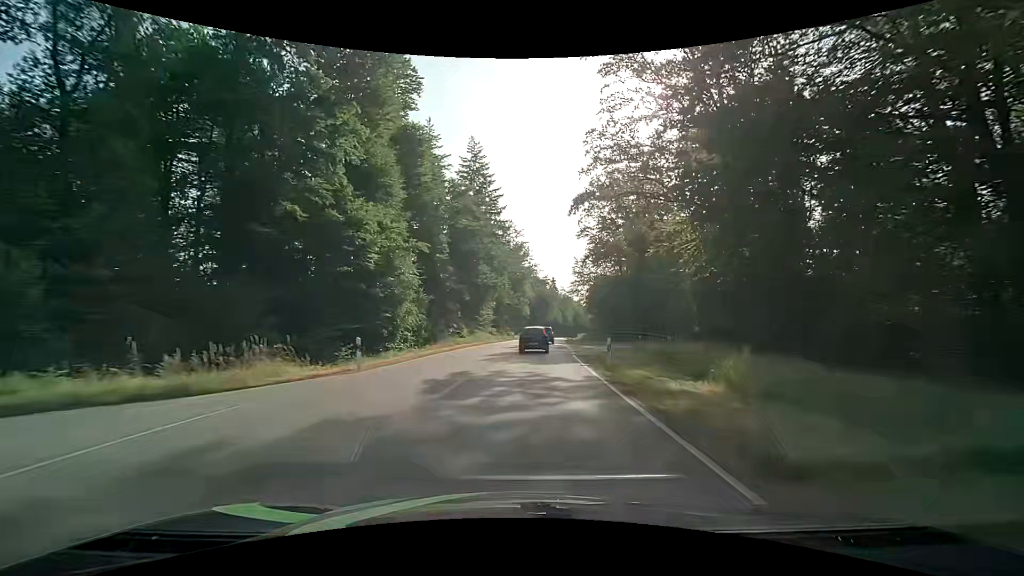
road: secondary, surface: asphalt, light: Day
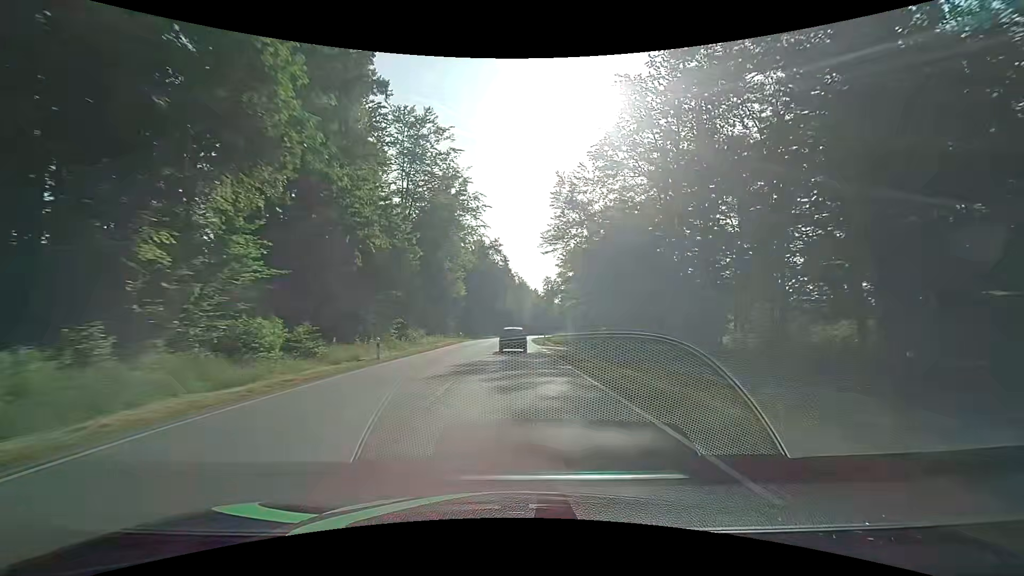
(+3.2, +60.5) m; +6°
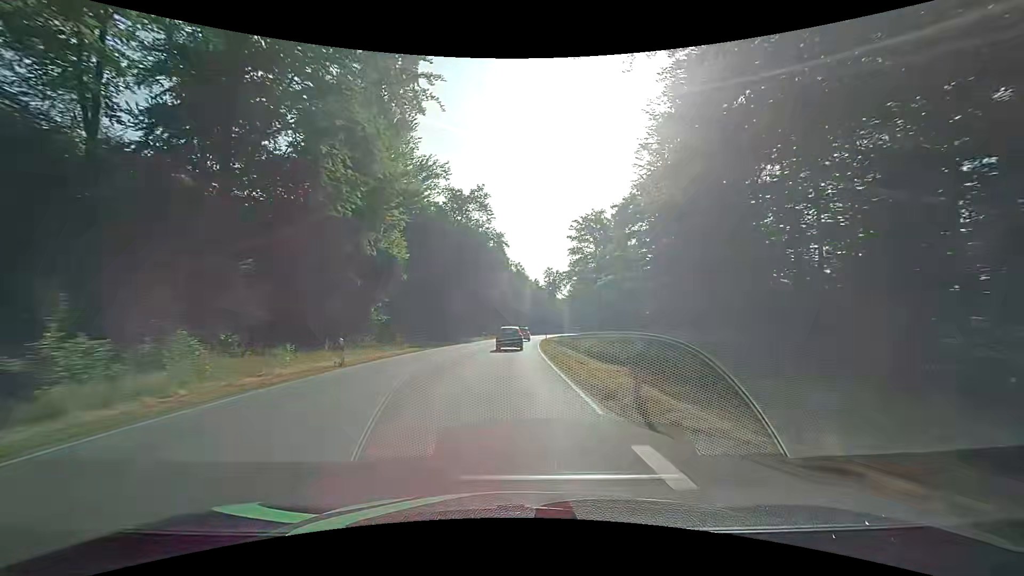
(+0.3, +36.7) m; 0°
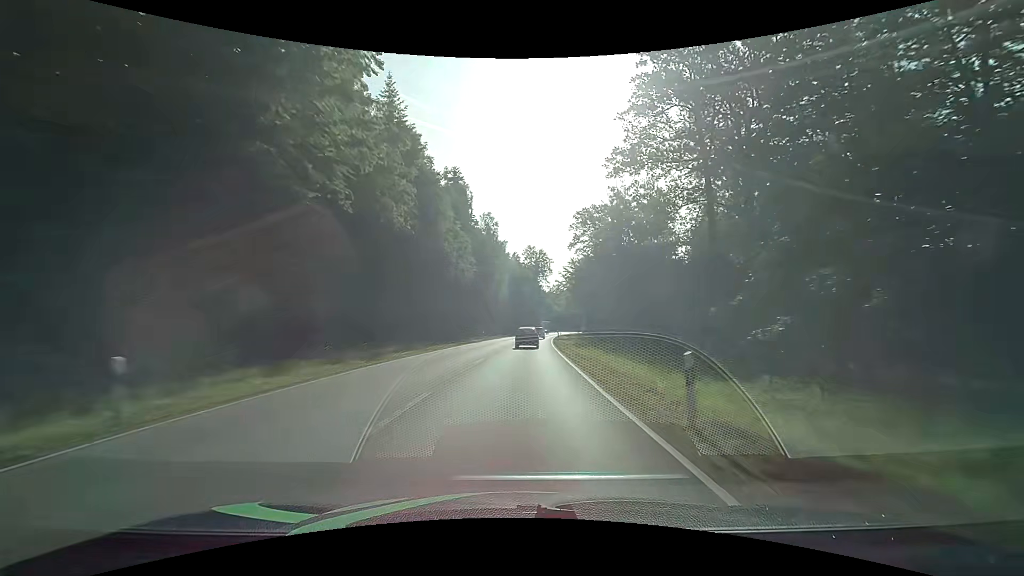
(+1.1, +61.0) m; +3°
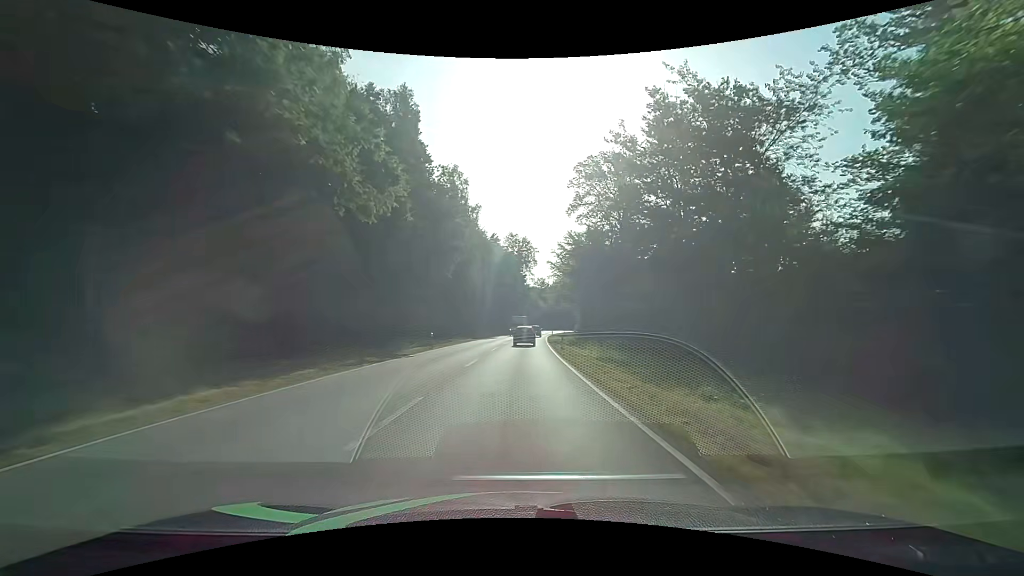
(+0.5, +24.6) m; +2°
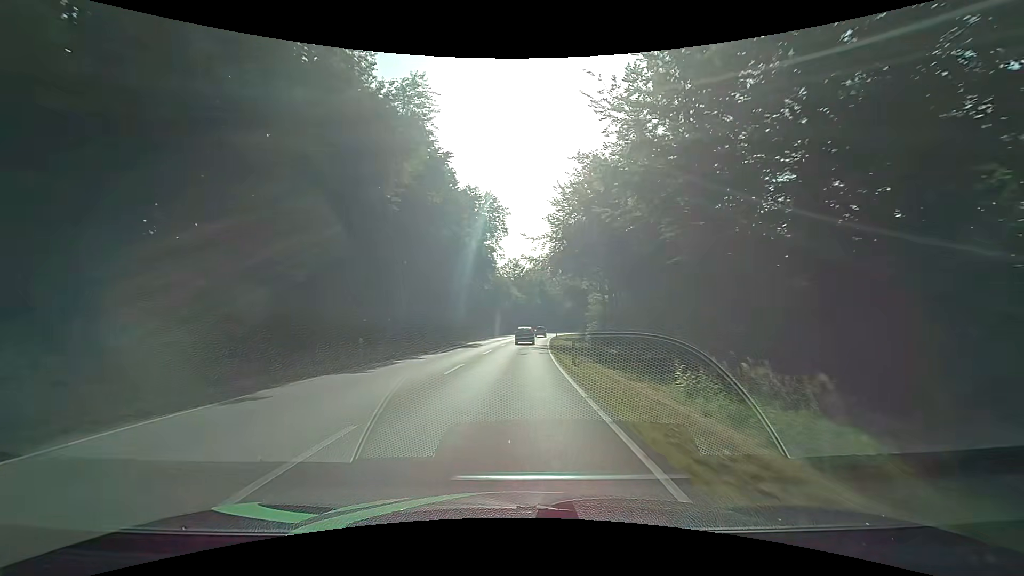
(+2.3, +62.5) m; +3°
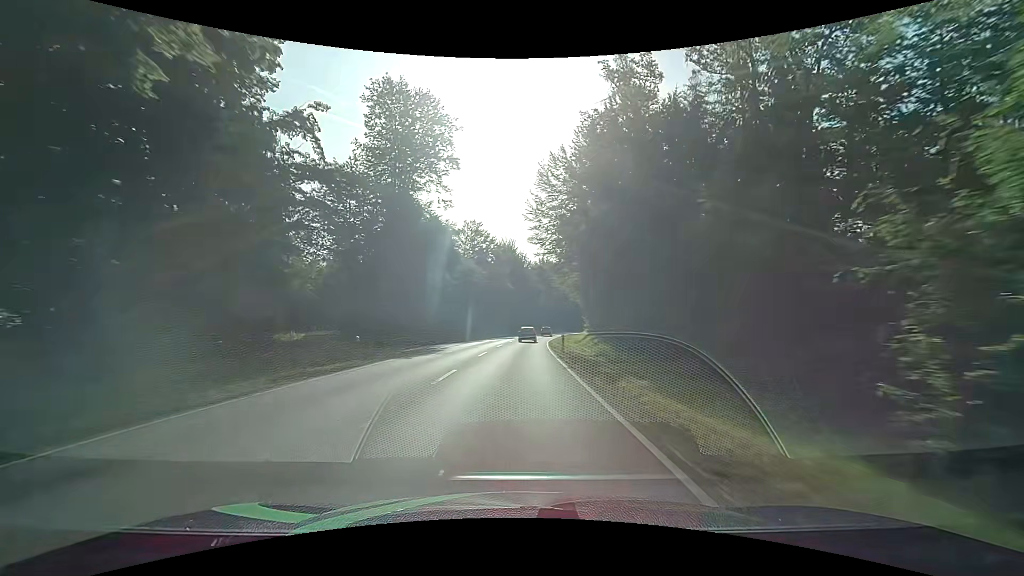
(+1.8, +50.8) m; +3°
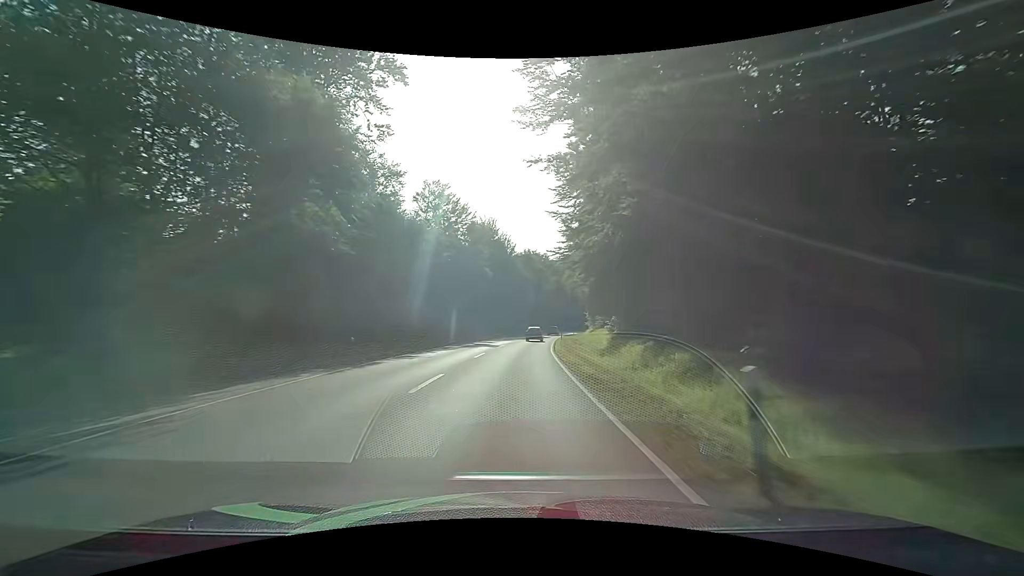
(+0.6, +25.6) m; +2°
(0, +10) (0, +20) (+1, +30) (+1, +40) (+2, +50) (+3, +60) (+4, +70) (+5, +80) (+7, +90) (+8, +100) m
